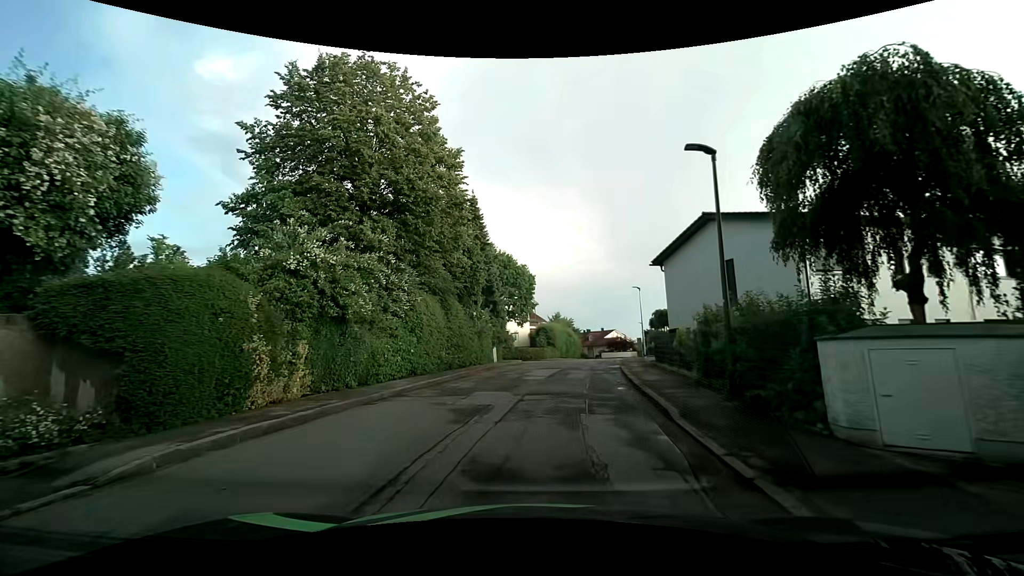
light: Day
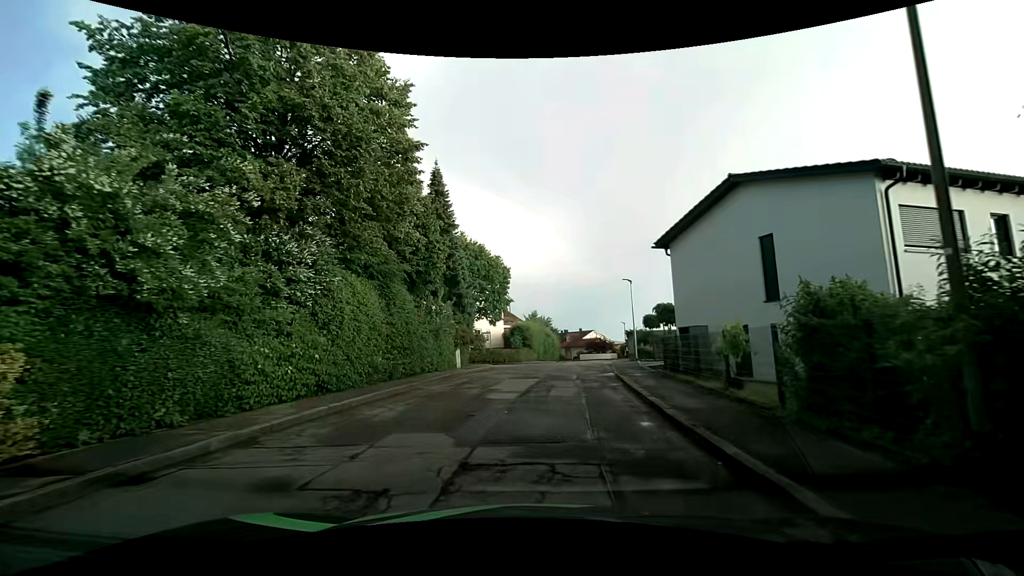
(+0.1, +6.1) m; +1°
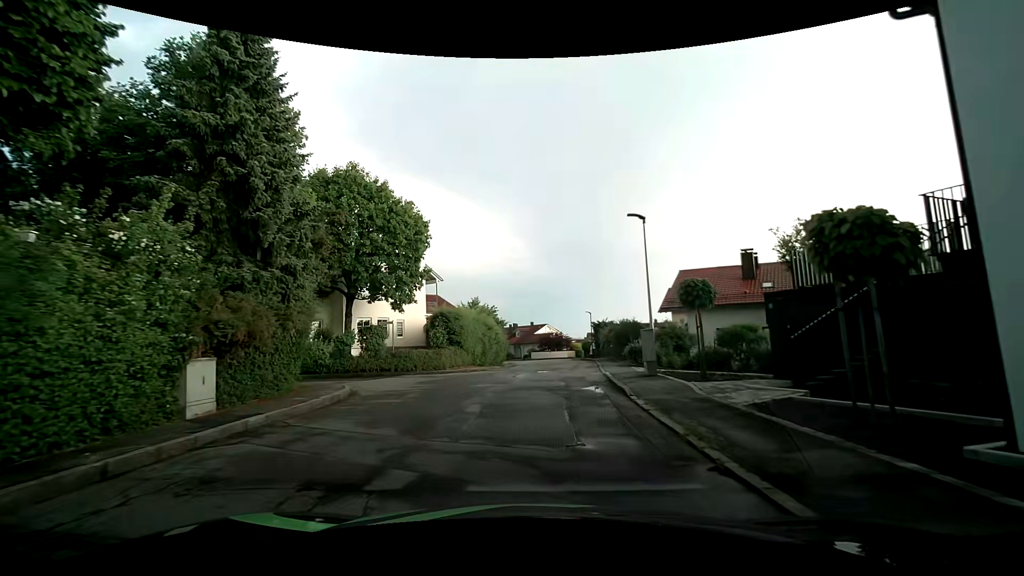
(+1.4, +17.2) m; +8°
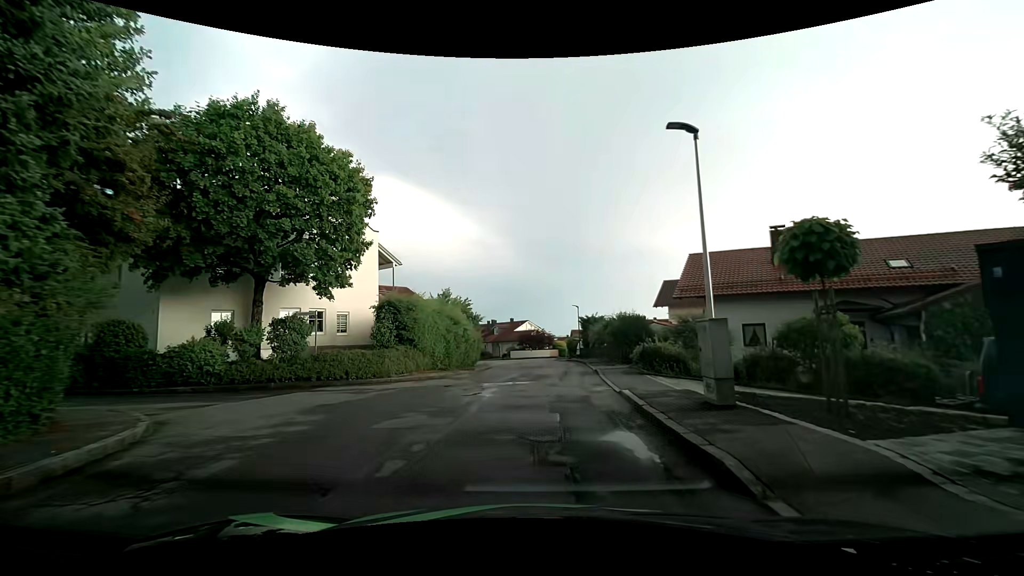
(0.0, +7.4) m; 0°
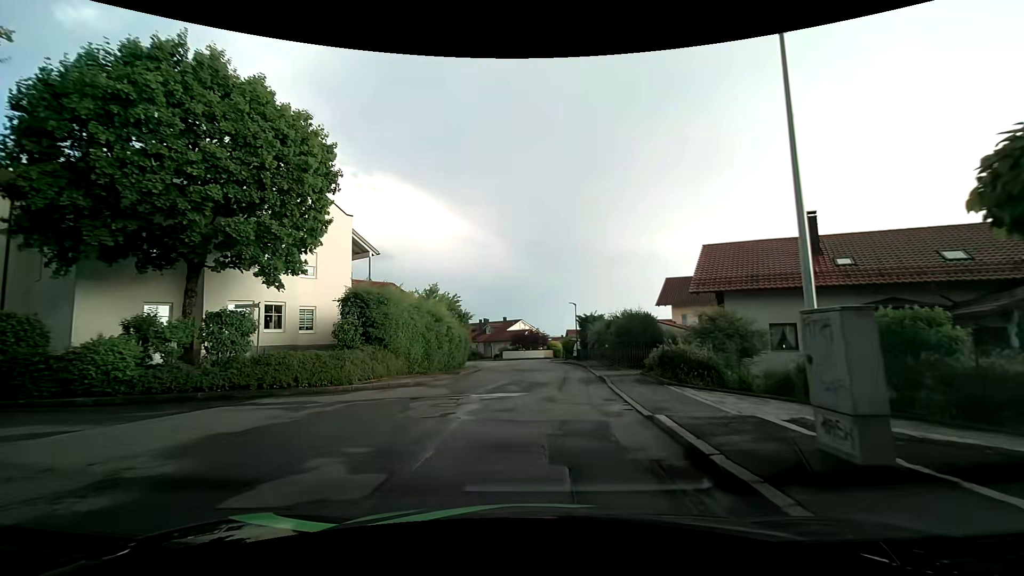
(+0.1, +3.7) m; +2°
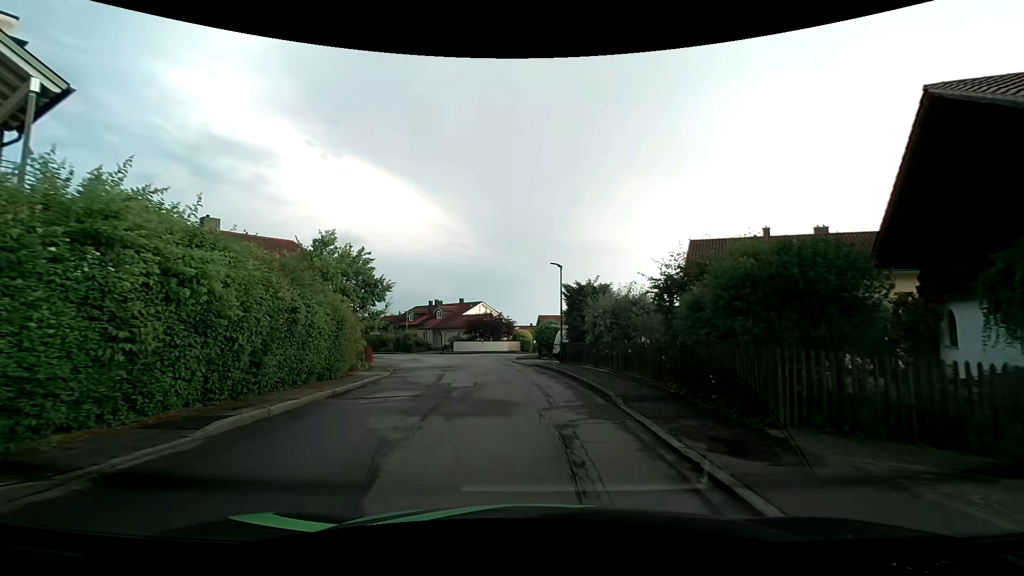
(+0.8, +18.5) m; +5°
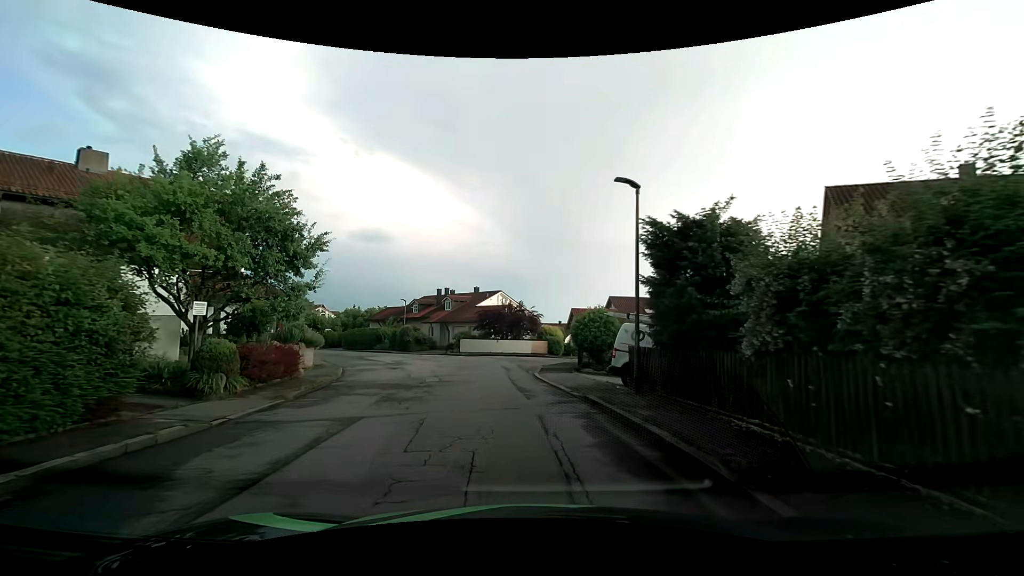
(-0.3, +13.3) m; -4°
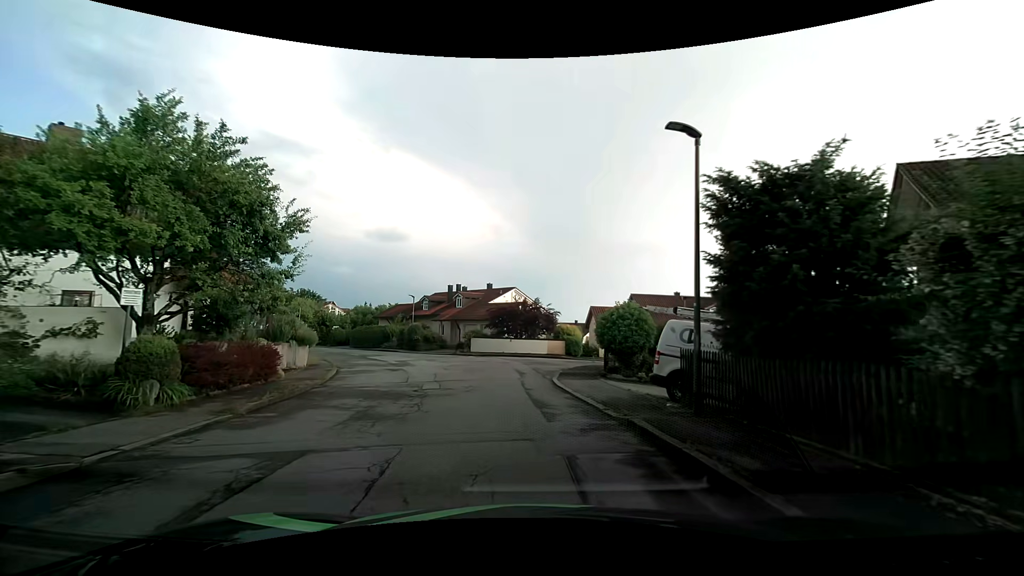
(0.0, +3.0) m; -2°
(0, +10) (-1, +20) (-4, +30) (-8, +39) (-13, +47) (-20, +55) (-27, +62) (-34, +69) (-41, +75) (-49, +82) m
